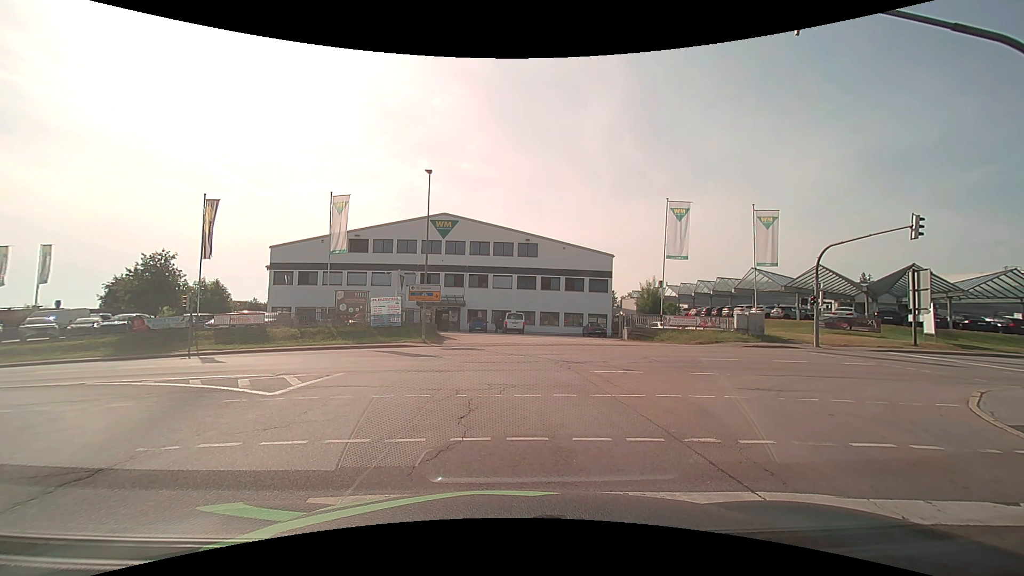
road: secondary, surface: asphalt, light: Day
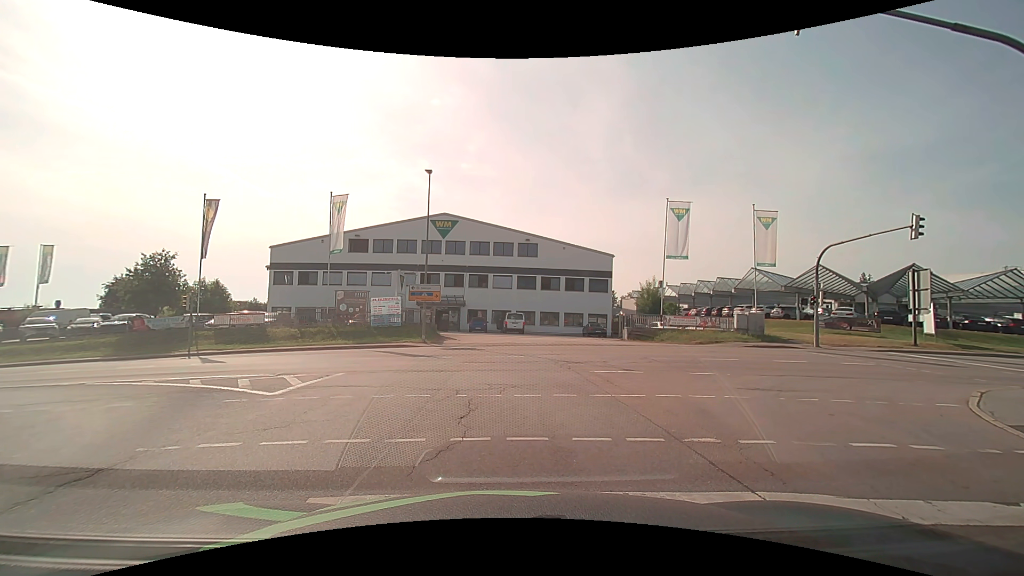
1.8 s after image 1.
(0.0, 0.0) m; 0°
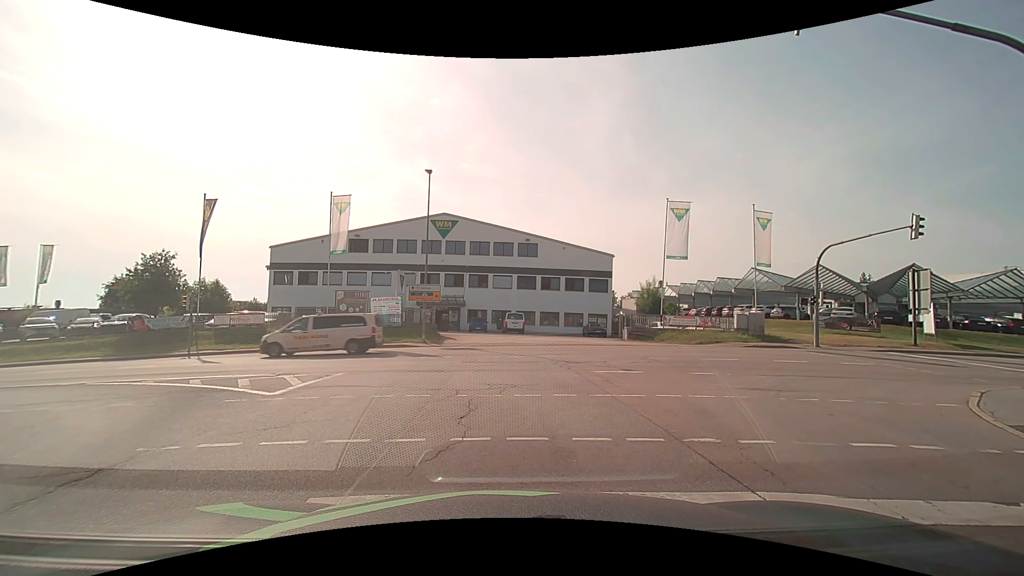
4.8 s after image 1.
(0.0, 0.0) m; 0°
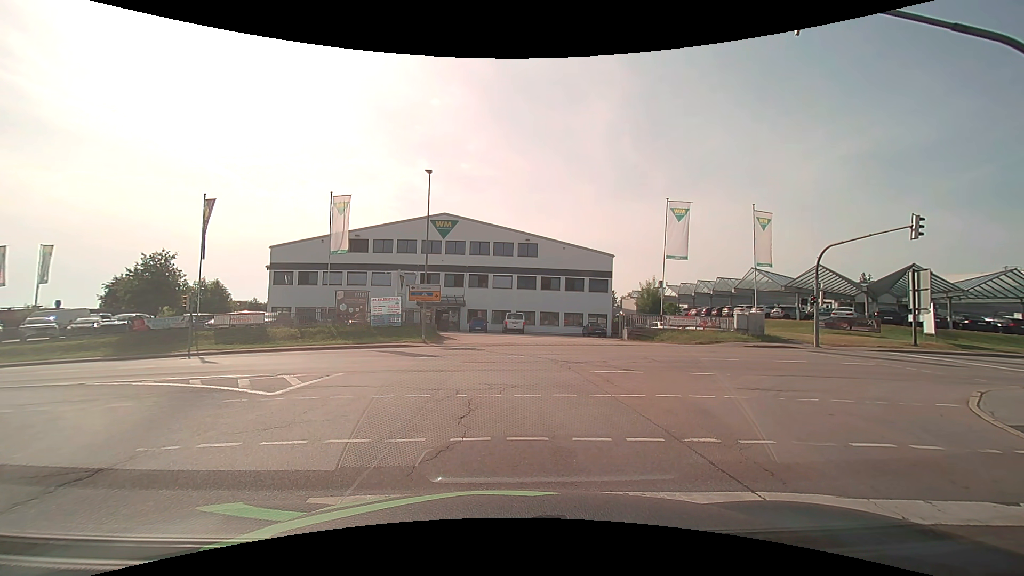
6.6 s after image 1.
(0.0, 0.0) m; 0°
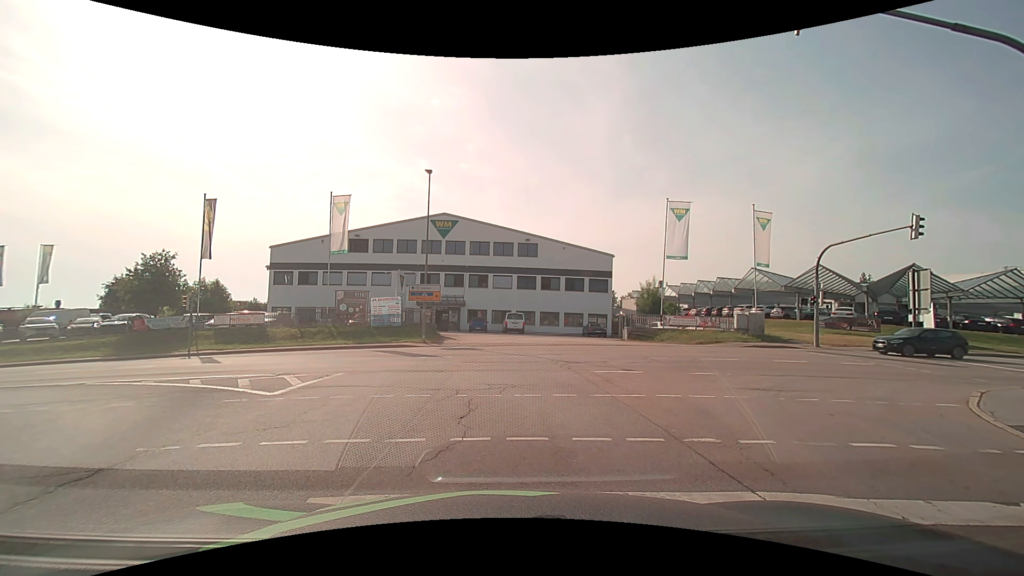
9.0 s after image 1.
(0.0, 0.0) m; 0°
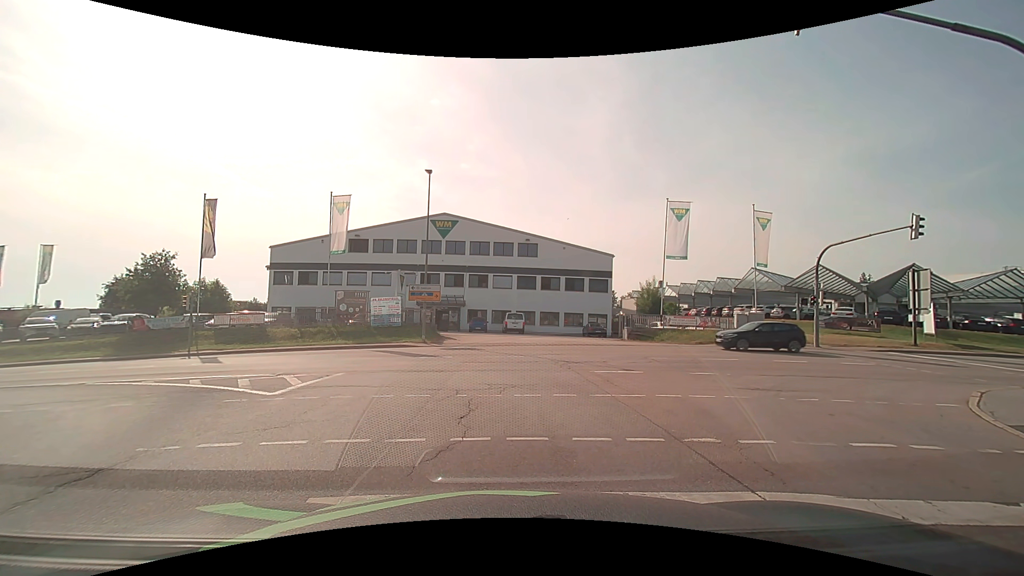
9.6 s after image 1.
(0.0, 0.0) m; 0°
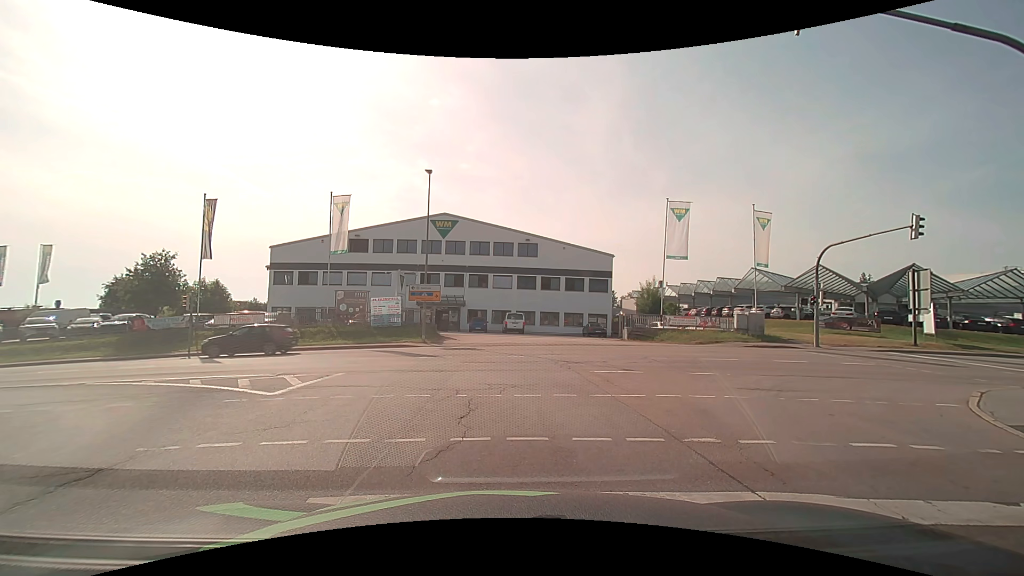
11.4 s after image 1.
(0.0, 0.0) m; 0°
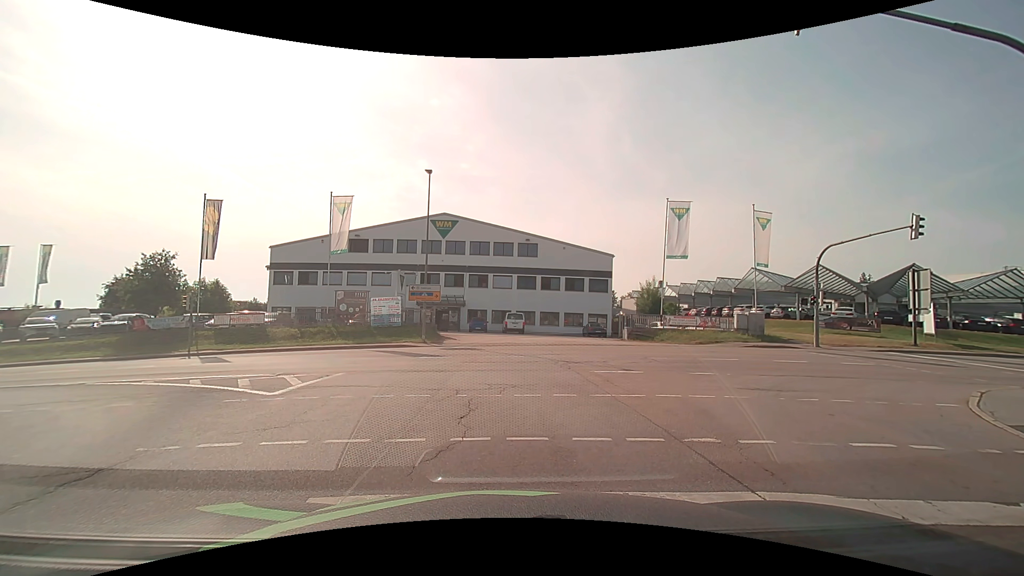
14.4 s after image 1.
(0.0, 0.0) m; 0°
